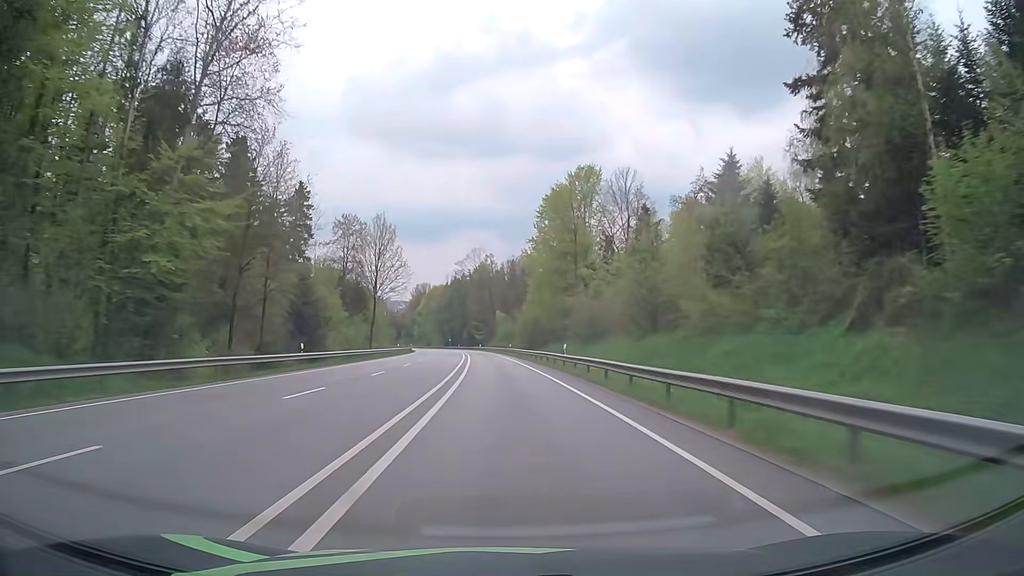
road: primary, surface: asphalt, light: Day
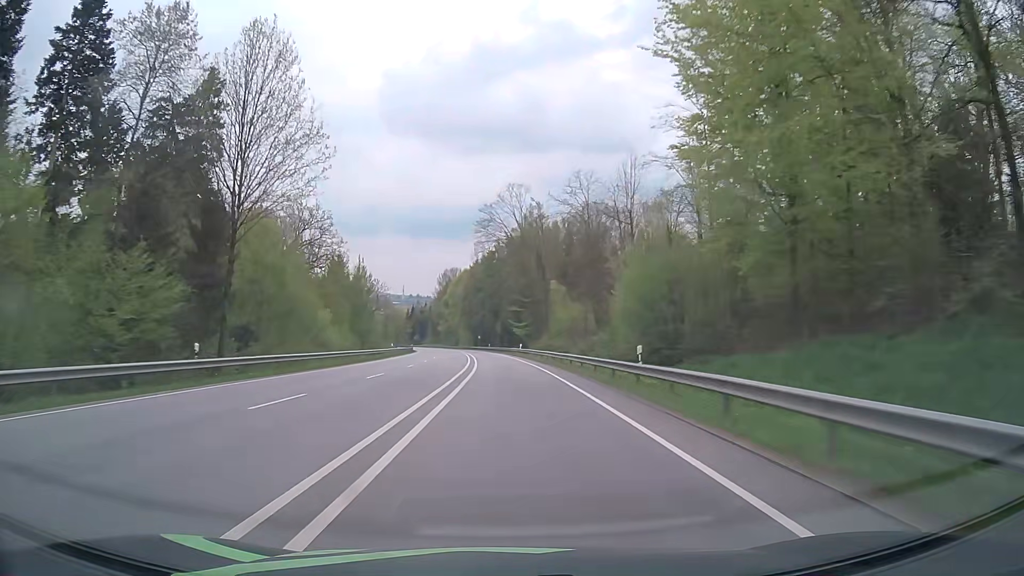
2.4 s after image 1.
(-2.2, +63.4) m; -4°
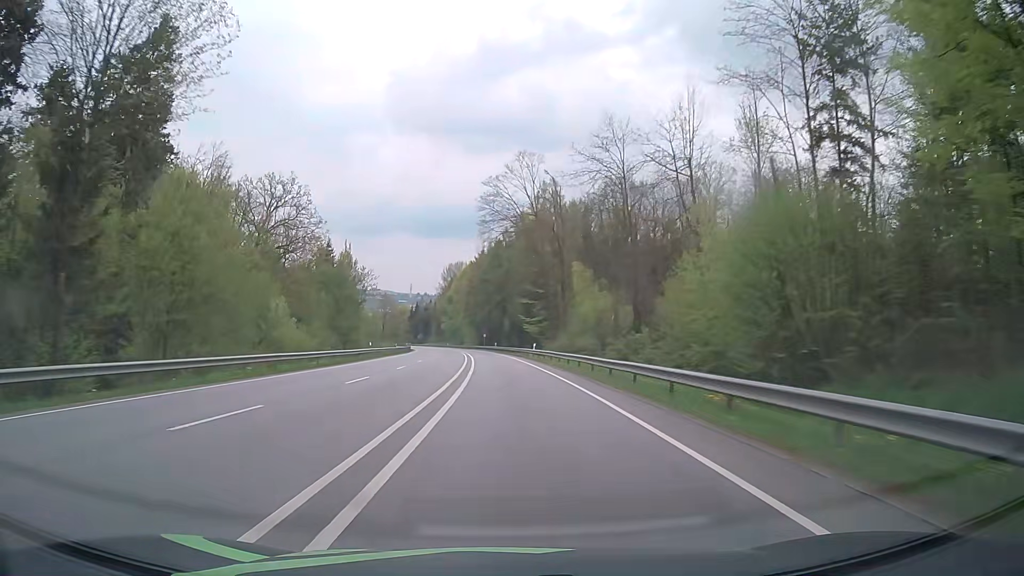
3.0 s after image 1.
(-0.1, +15.8) m; -1°
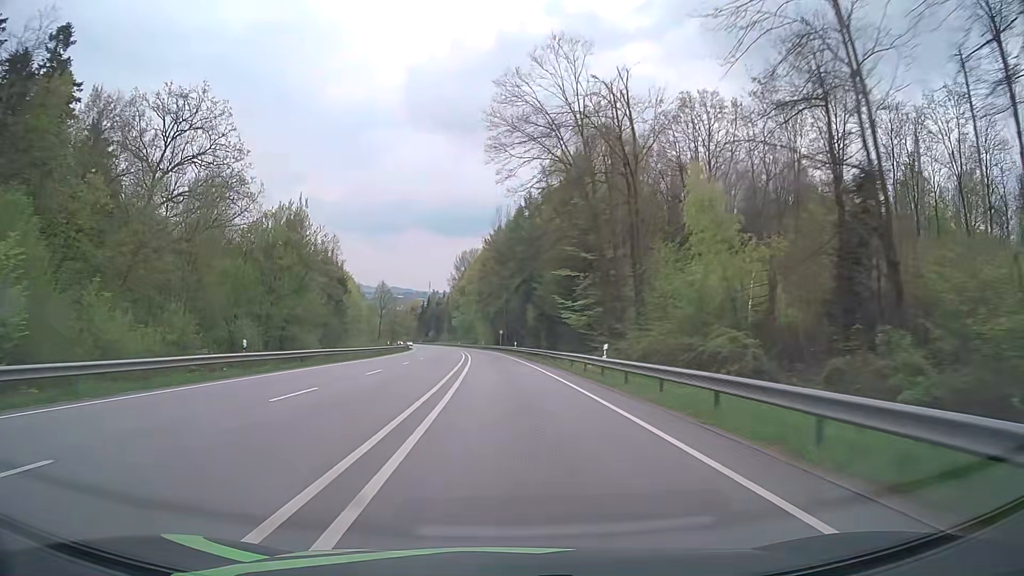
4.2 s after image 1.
(-0.3, +31.7) m; -1°
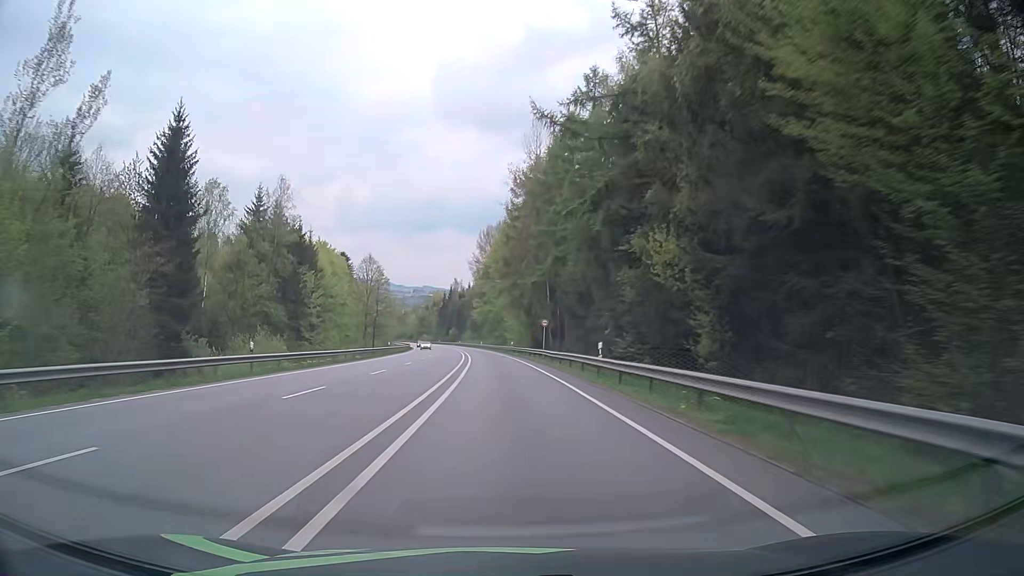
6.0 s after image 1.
(-1.2, +47.5) m; -3°
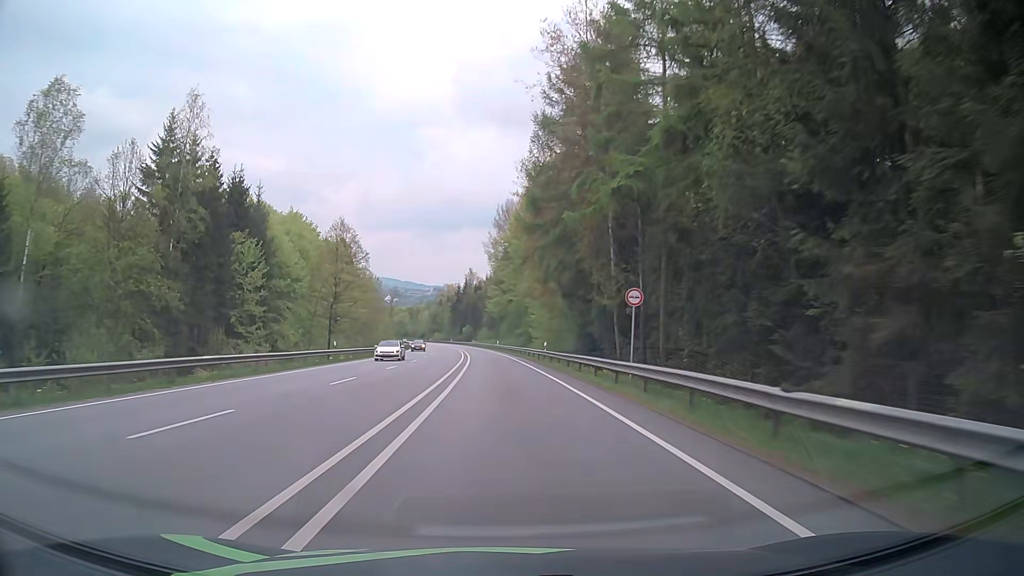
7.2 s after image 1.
(-0.5, +31.6) m; -2°
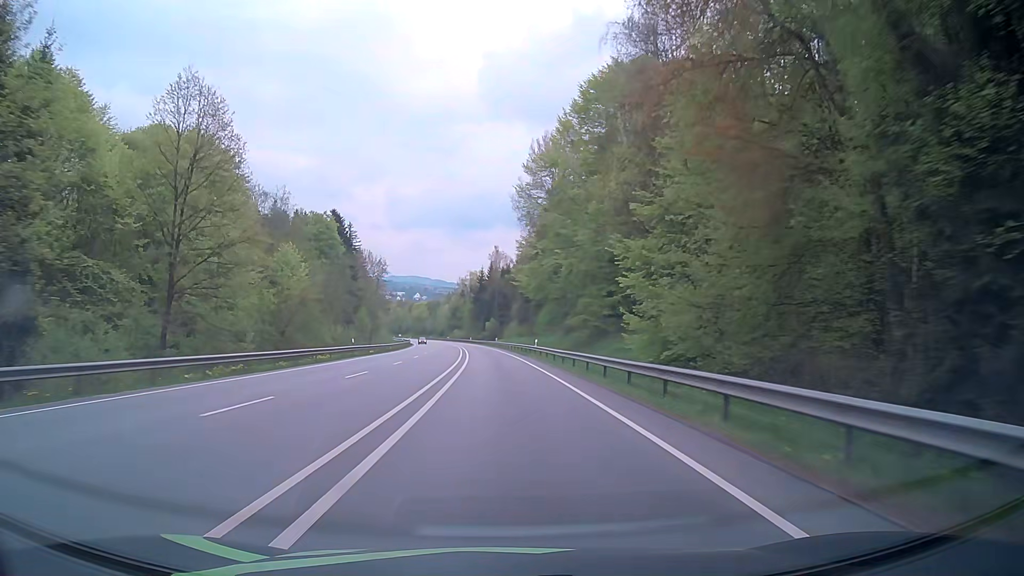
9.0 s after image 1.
(-1.1, +45.7) m; -3°
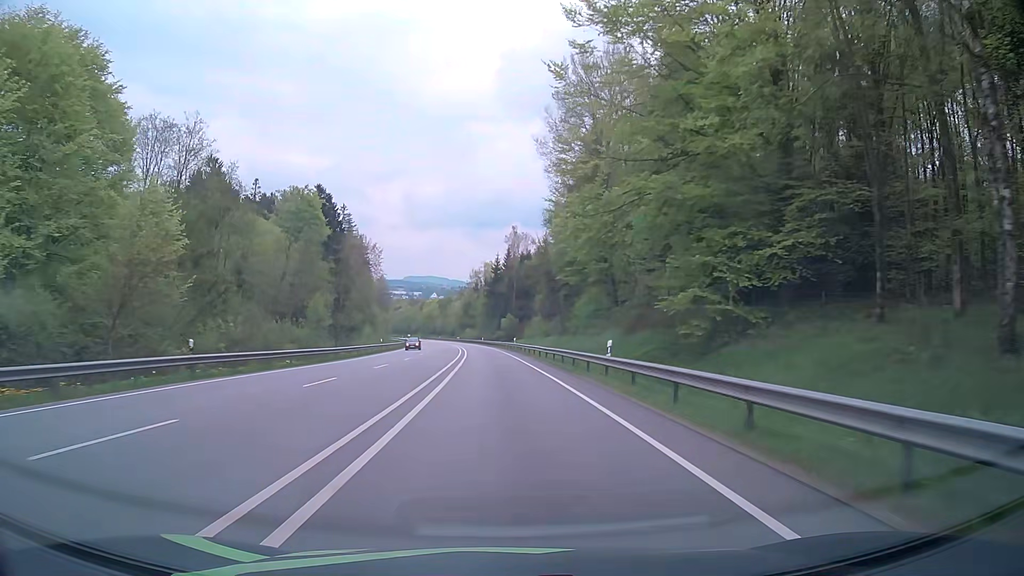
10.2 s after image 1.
(-0.3, +29.1) m; -1°
(0, +10) (0, +20) (-1, +30) (-1, +40) (-1, +50) (-2, +60) (-3, +70) (-4, +80) (-5, +90) (-6, +100) m
